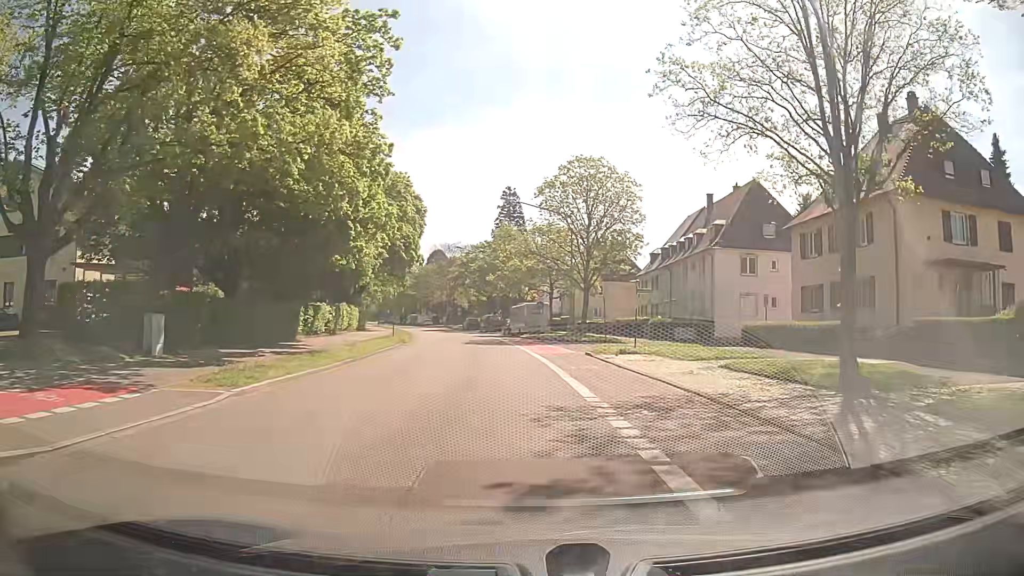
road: secondary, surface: asphalt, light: Day
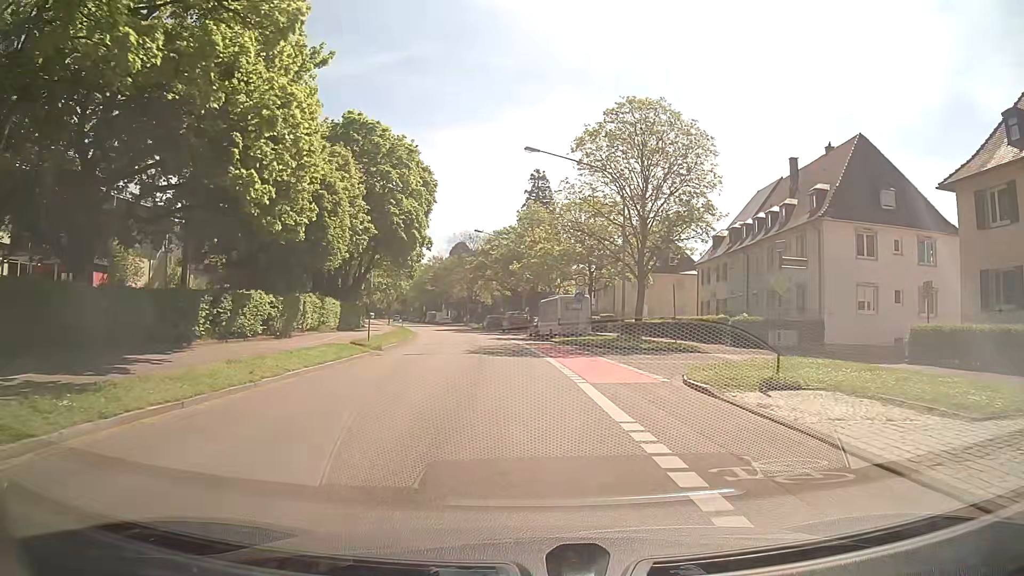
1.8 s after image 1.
(-0.4, +14.0) m; -3°
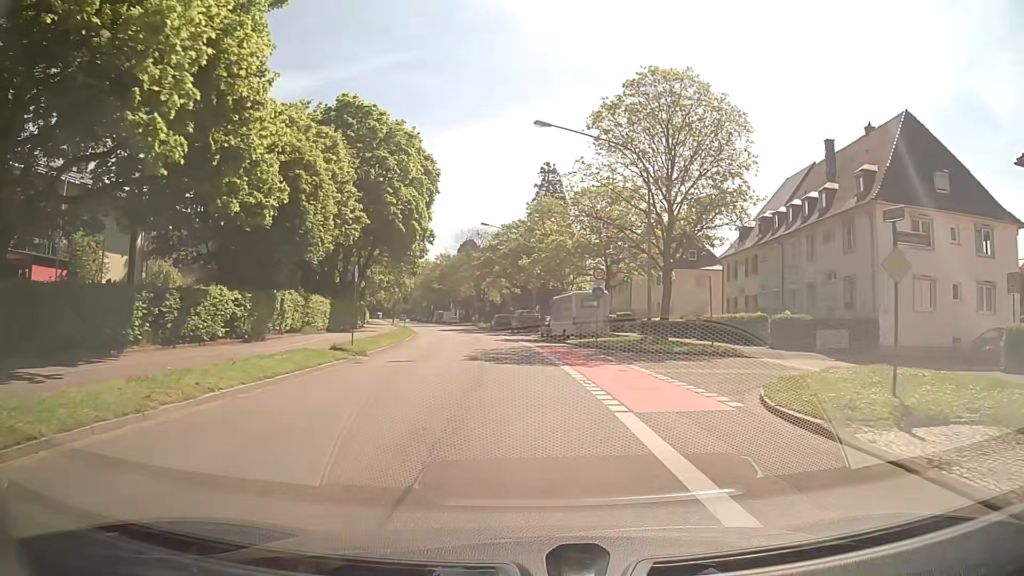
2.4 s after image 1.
(0.0, +4.7) m; -1°
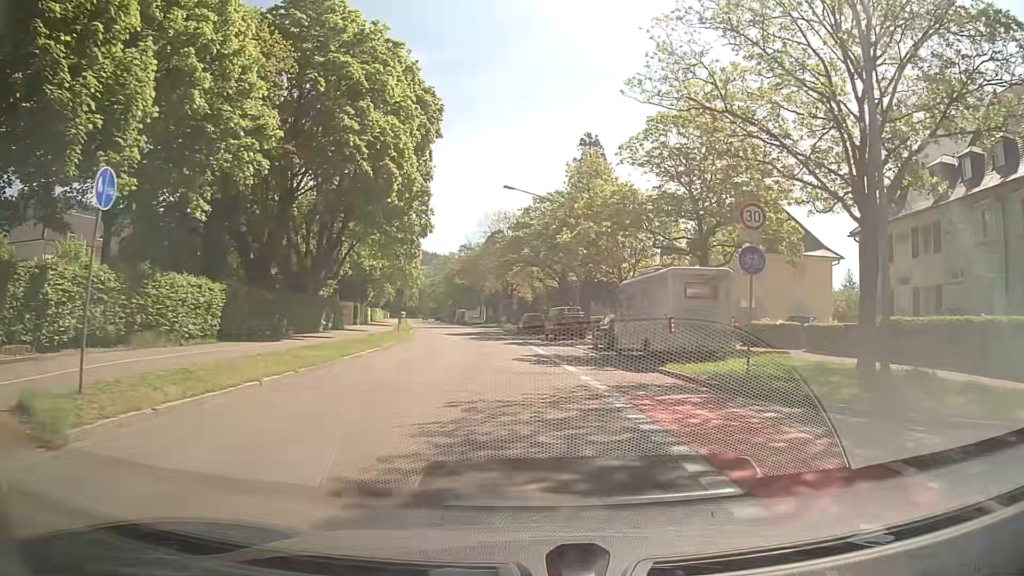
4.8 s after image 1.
(-0.6, +18.7) m; -3°
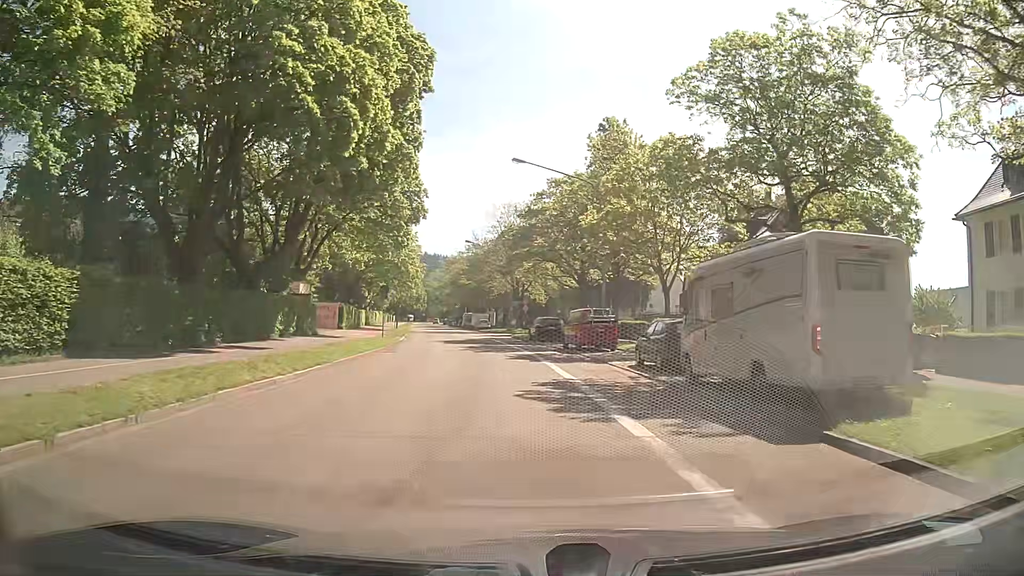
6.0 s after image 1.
(-0.1, +9.3) m; -2°
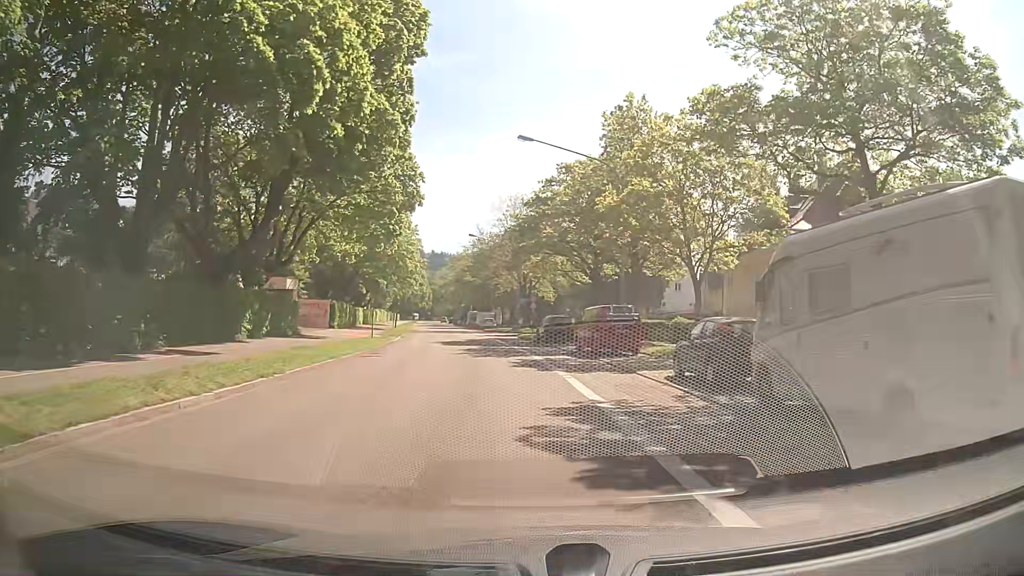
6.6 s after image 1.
(+0.1, +4.6) m; 0°
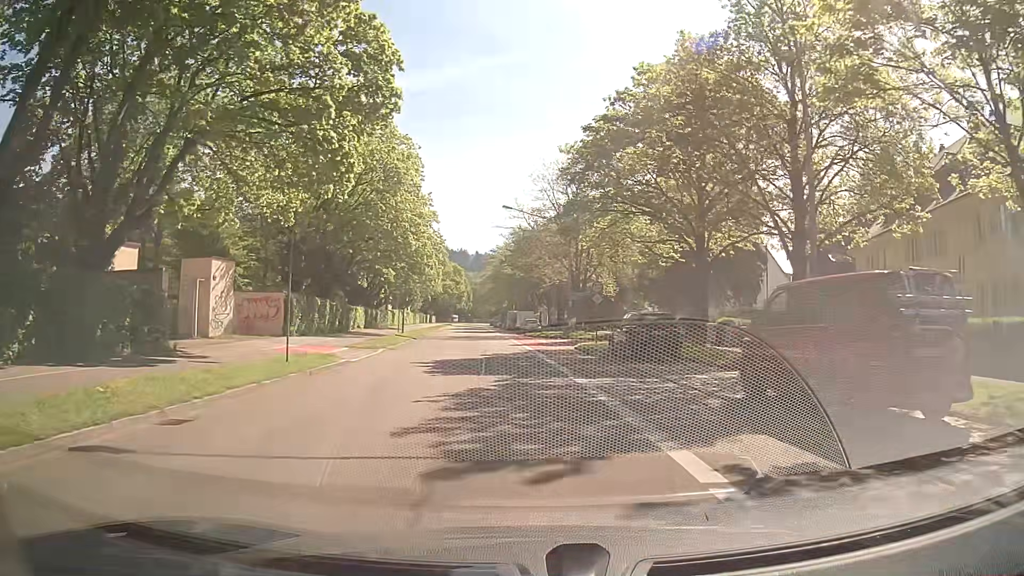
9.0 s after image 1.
(-0.5, +18.7) m; -4°
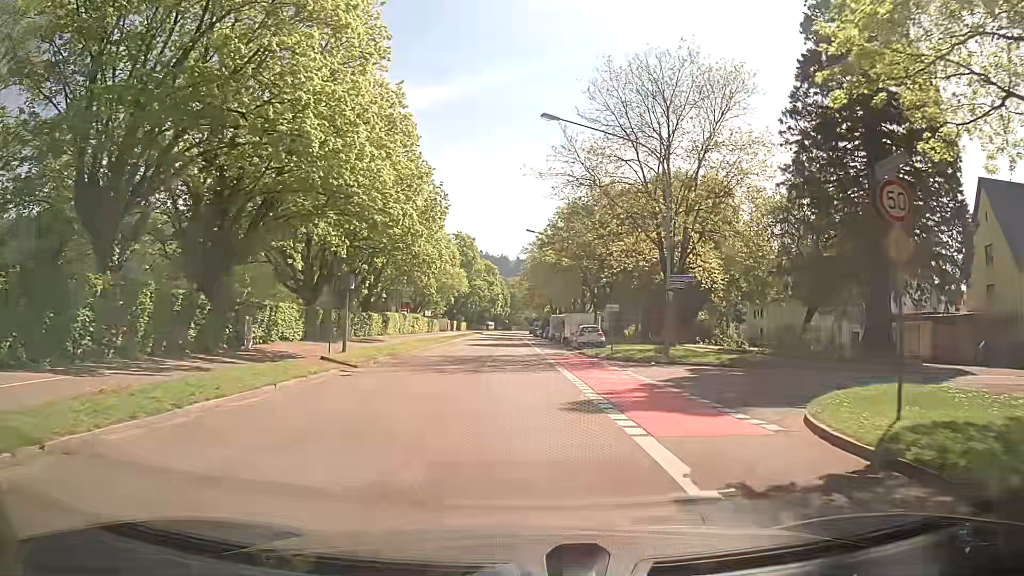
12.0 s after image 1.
(-0.9, +25.5) m; -5°
(0, +10) (0, +20) (0, +30) (0, +40) (0, +50) (0, +60) (0, +70) (-1, +80) (-1, +90) (-1, +100) m
